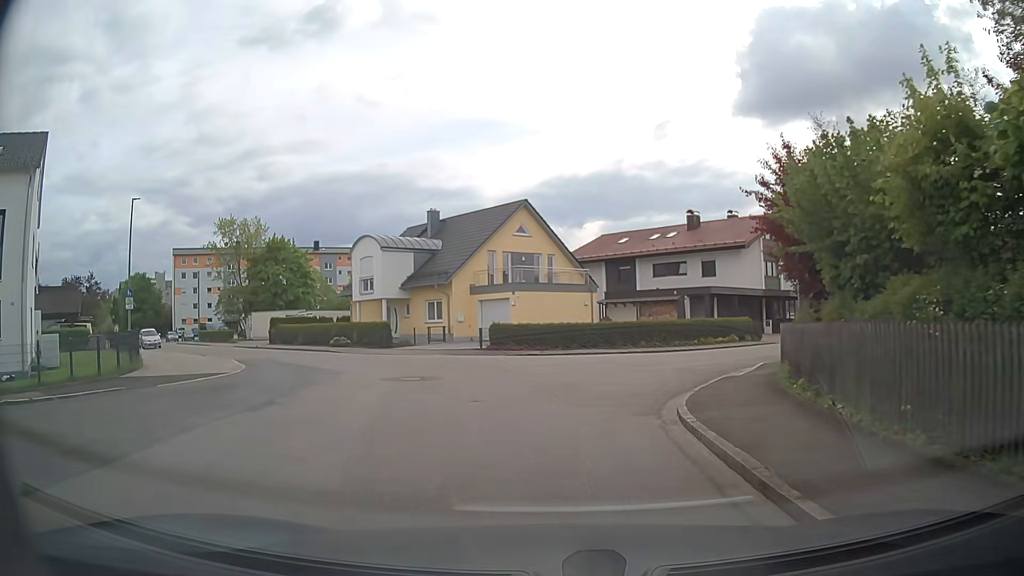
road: residential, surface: asphalt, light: Day
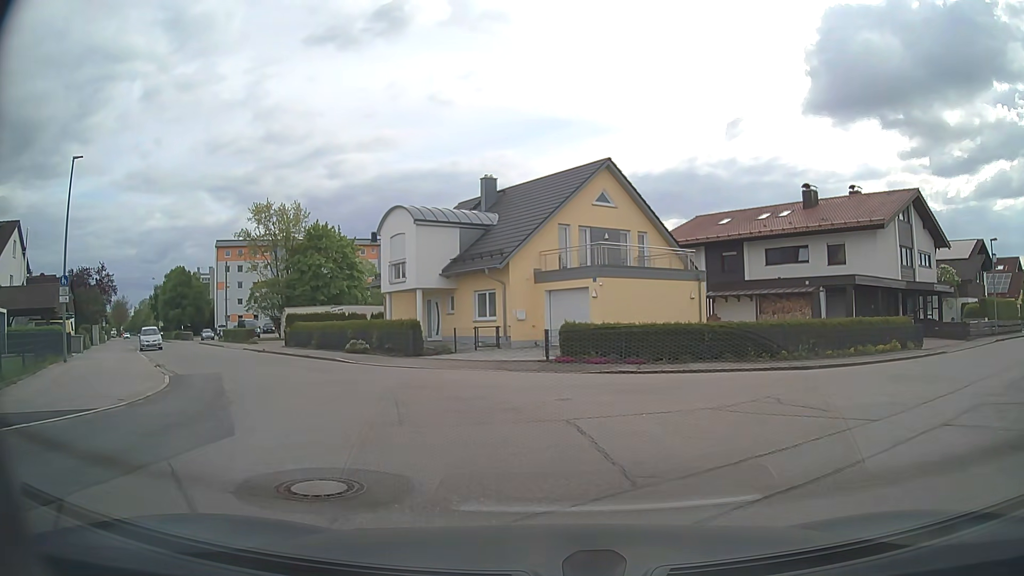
(-0.4, +10.2) m; -6°
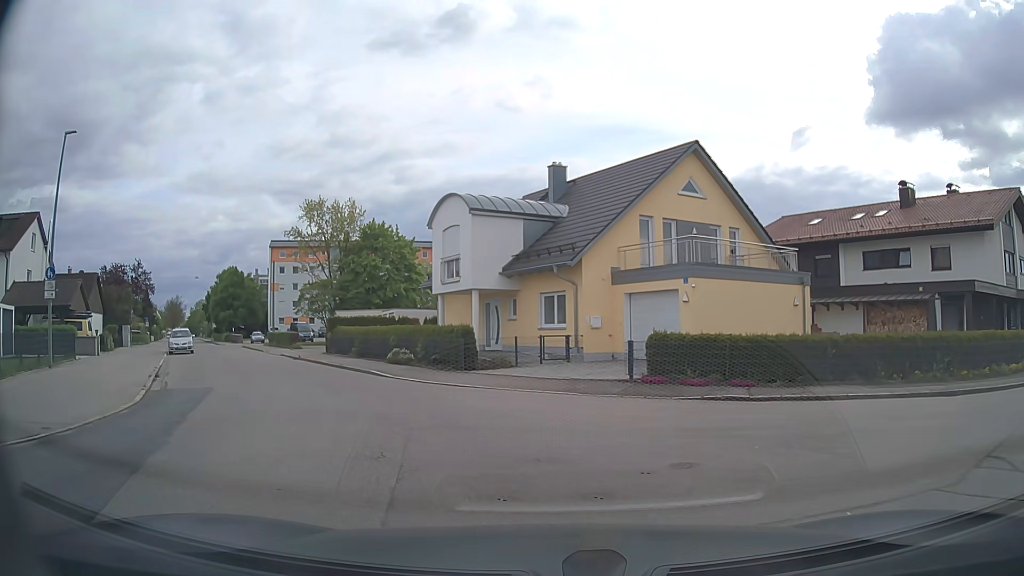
(-0.2, +4.6) m; -6°
(-1, +10) (-5, +19) (-10, +28) (-15, +36) (-21, +45) (-26, +53) (-30, +62) (-28, +72) (-21, +78) (-12, +84) m
